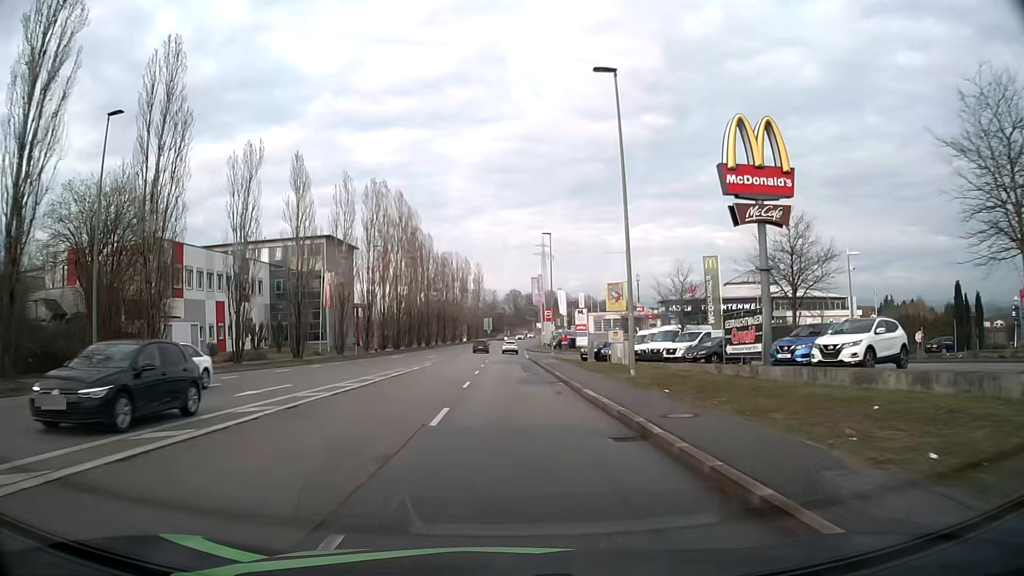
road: tertiary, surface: asphalt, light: Day
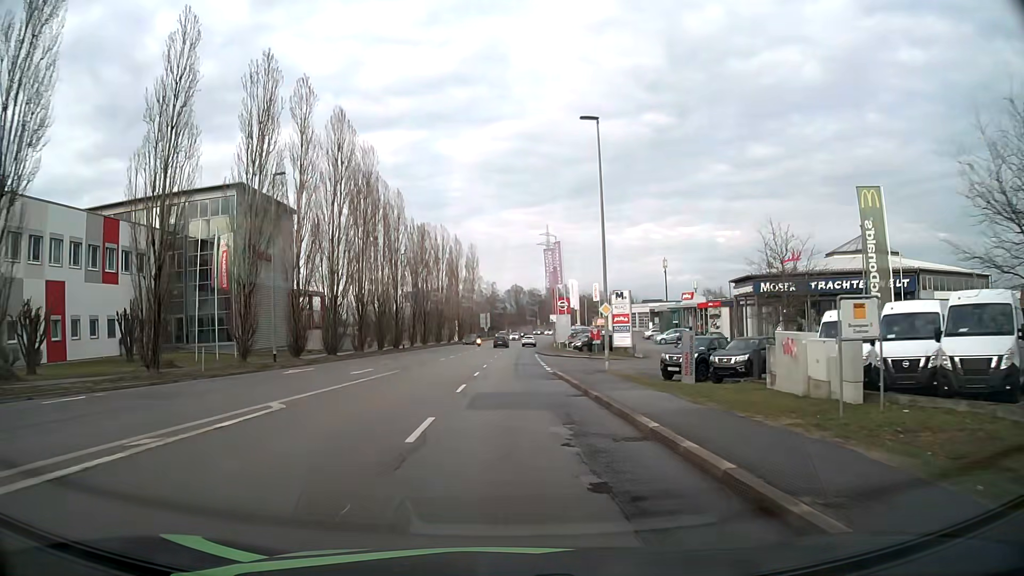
(0.0, +29.6) m; 0°
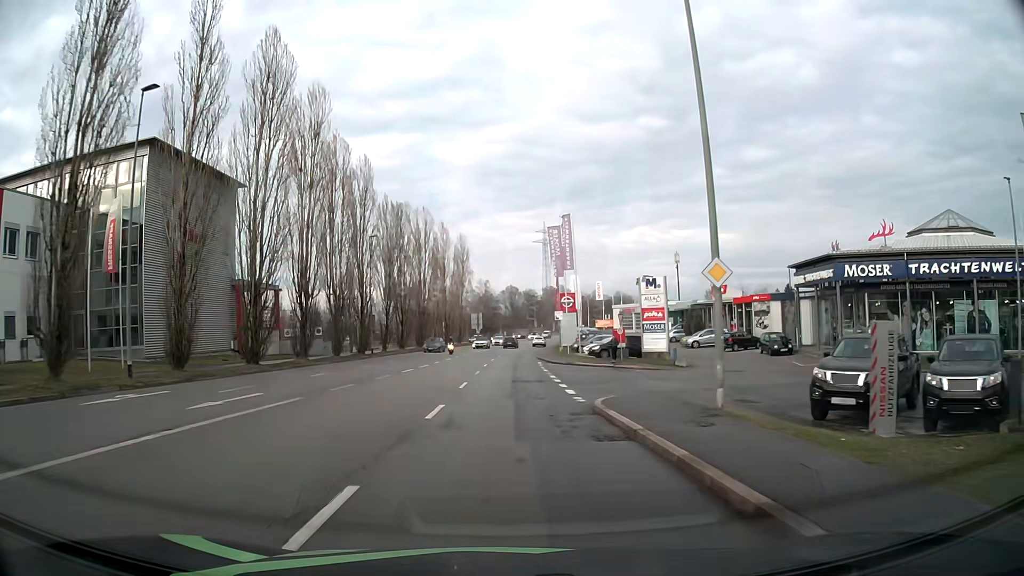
(+0.1, +14.8) m; +1°
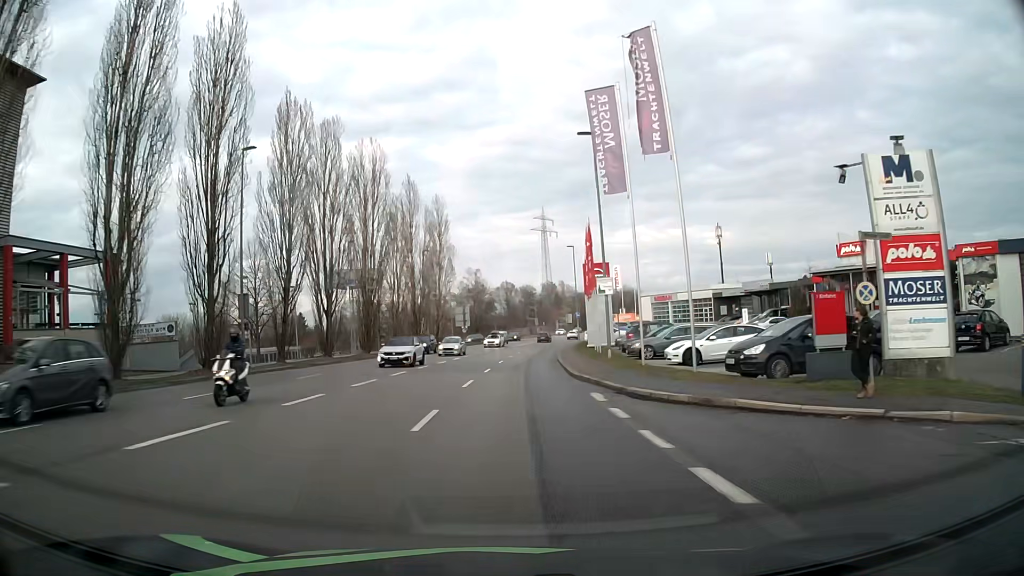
(-0.1, +29.5) m; 0°
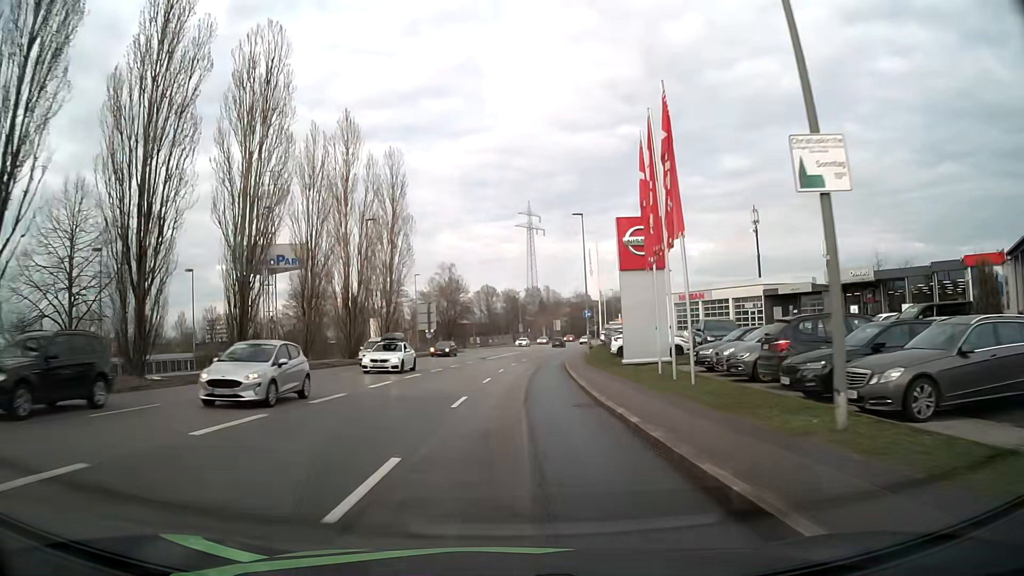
(+0.3, +22.2) m; +2°
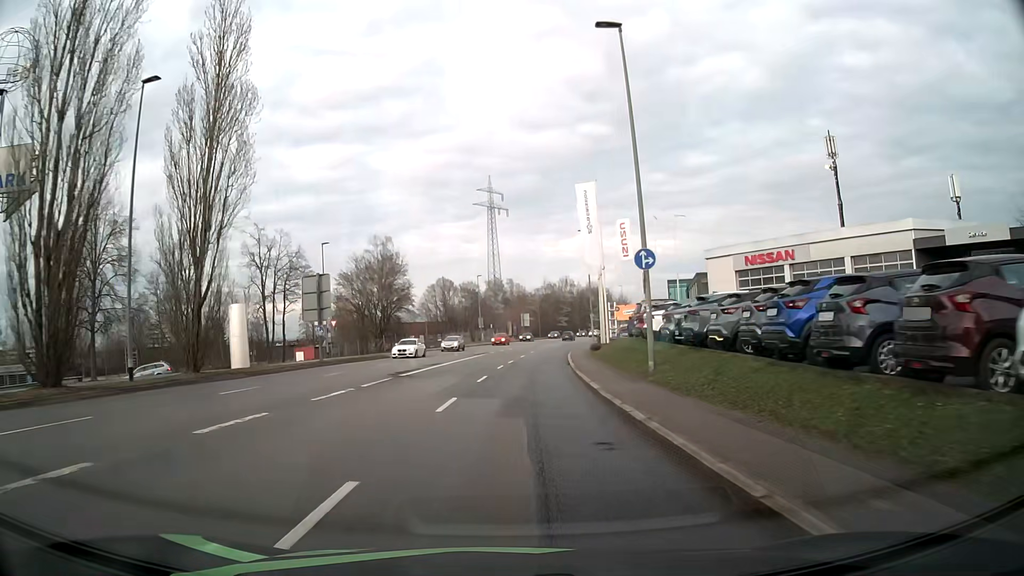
(+0.8, +29.8) m; +3°
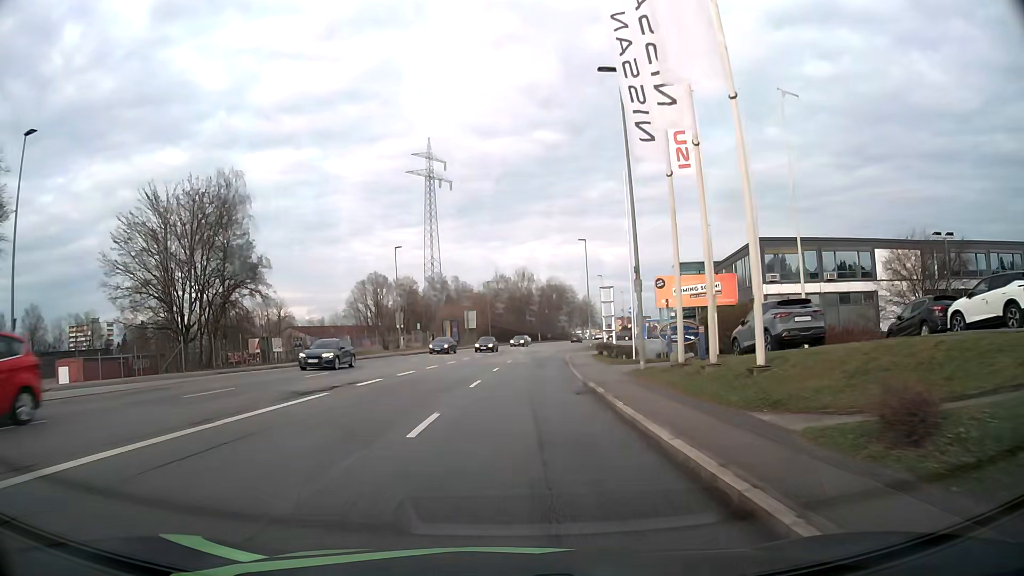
(+1.3, +37.2) m; +4°
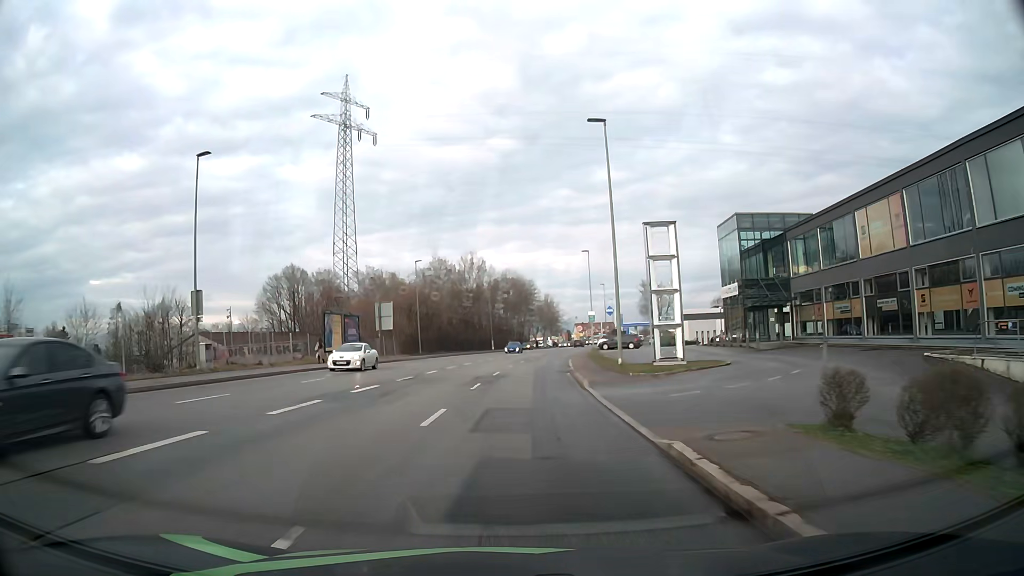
(+1.5, +36.7) m; +5°
